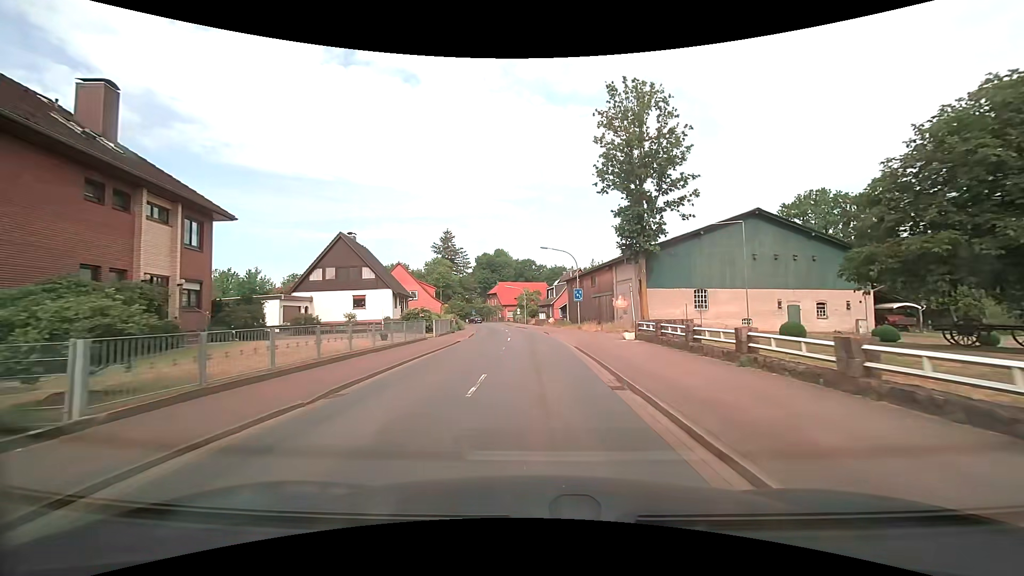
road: secondary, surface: asphalt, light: Day
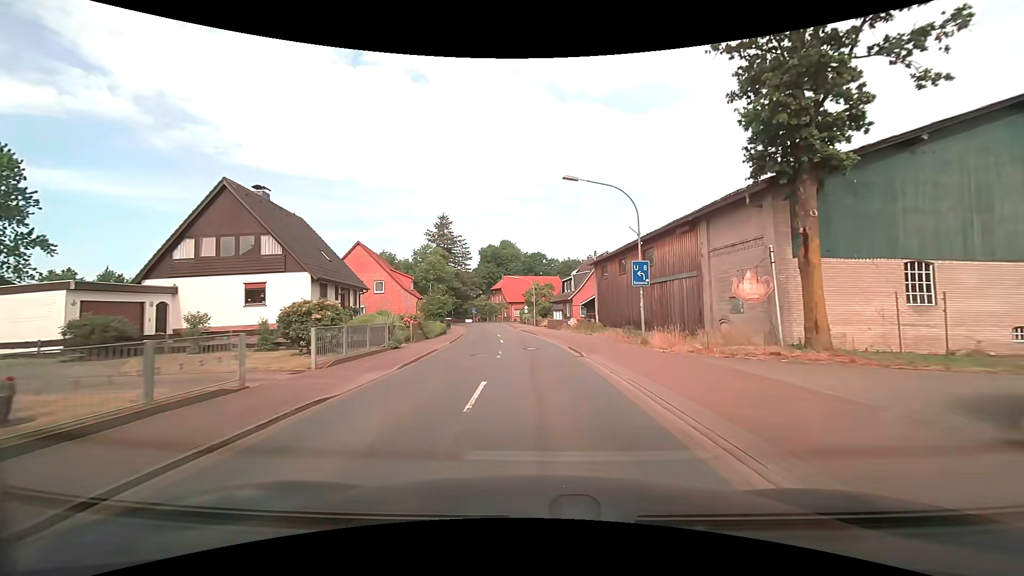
(-0.3, +19.0) m; -2°
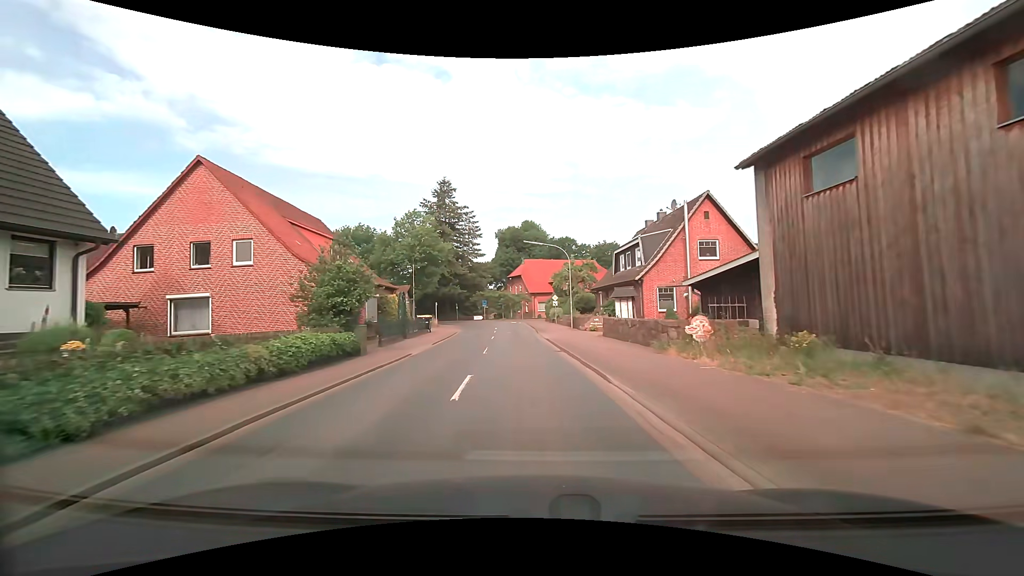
(-0.6, +26.3) m; -3°
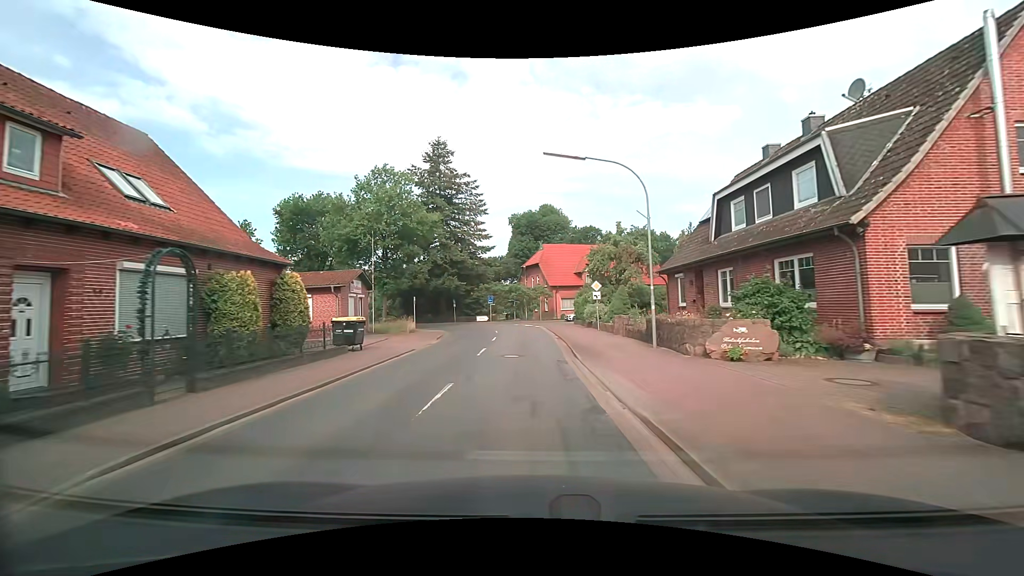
(-0.5, +19.4) m; -2°
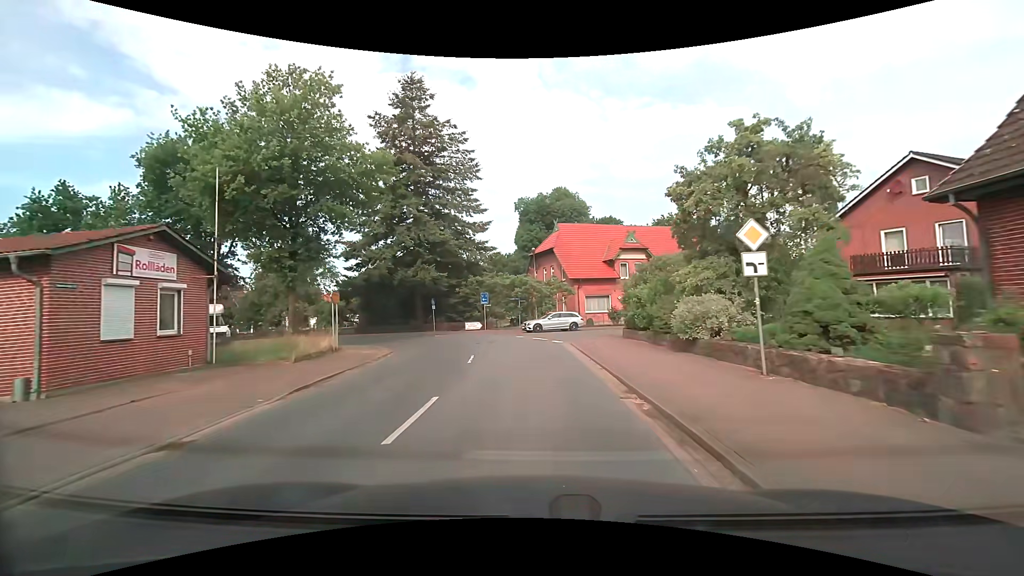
(-0.3, +18.6) m; -2°
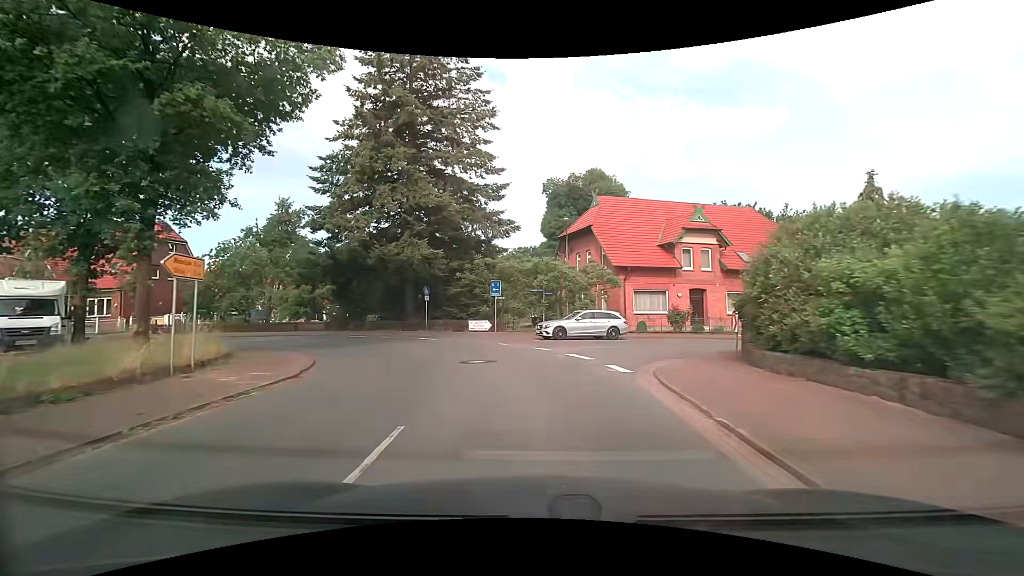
(-0.1, +11.6) m; -2°
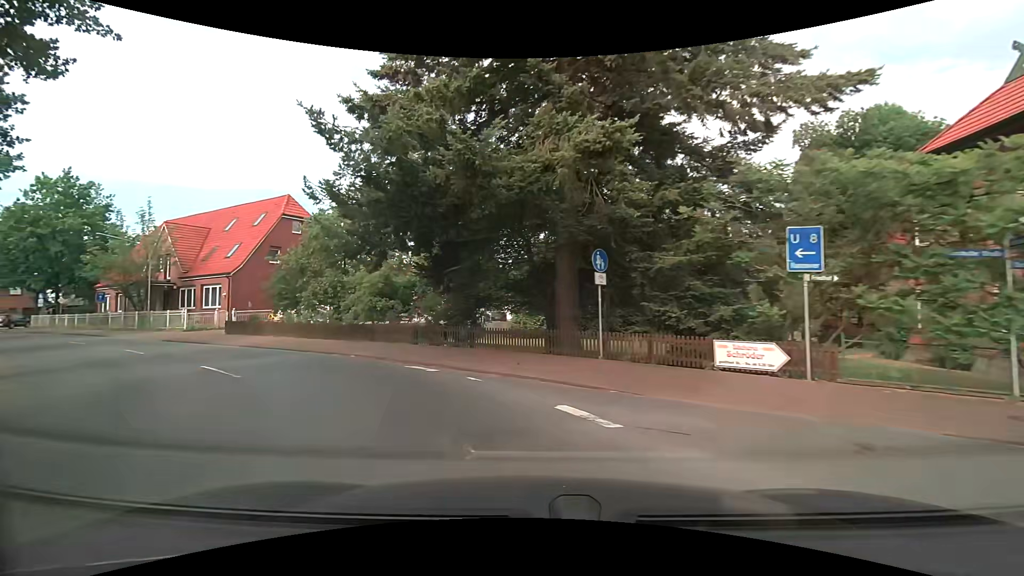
(-2.4, +18.4) m; -21°
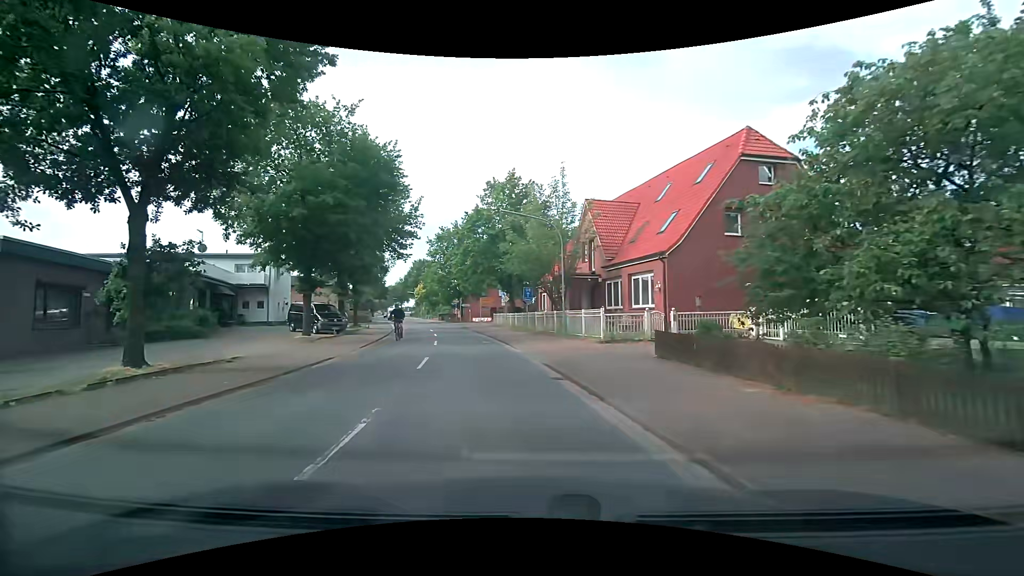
(-7.4, +15.4) m; -49°
(-1, +10) (-2, +20) (-4, +30) (-6, +39) (-9, +49) (-8, +59) (-1, +66) (+8, +70) (+17, +74) (+26, +78) m
